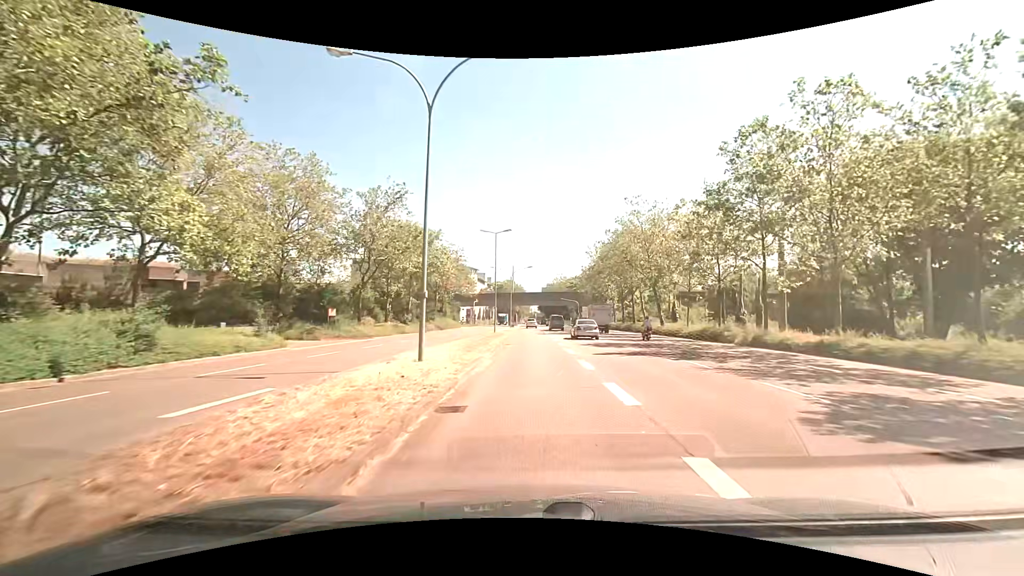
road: secondary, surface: asphalt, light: Day
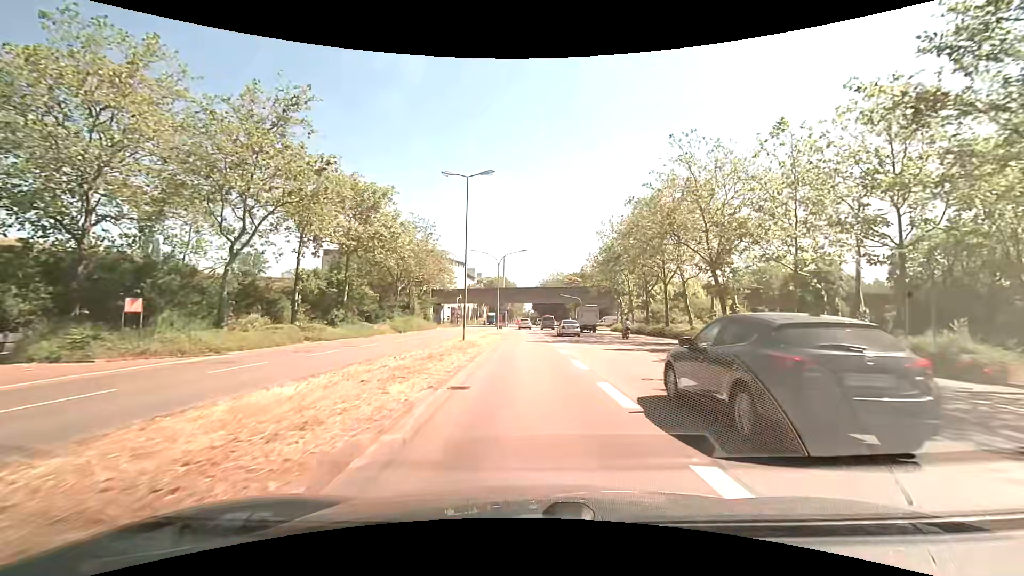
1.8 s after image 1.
(0.0, +18.0) m; 0°
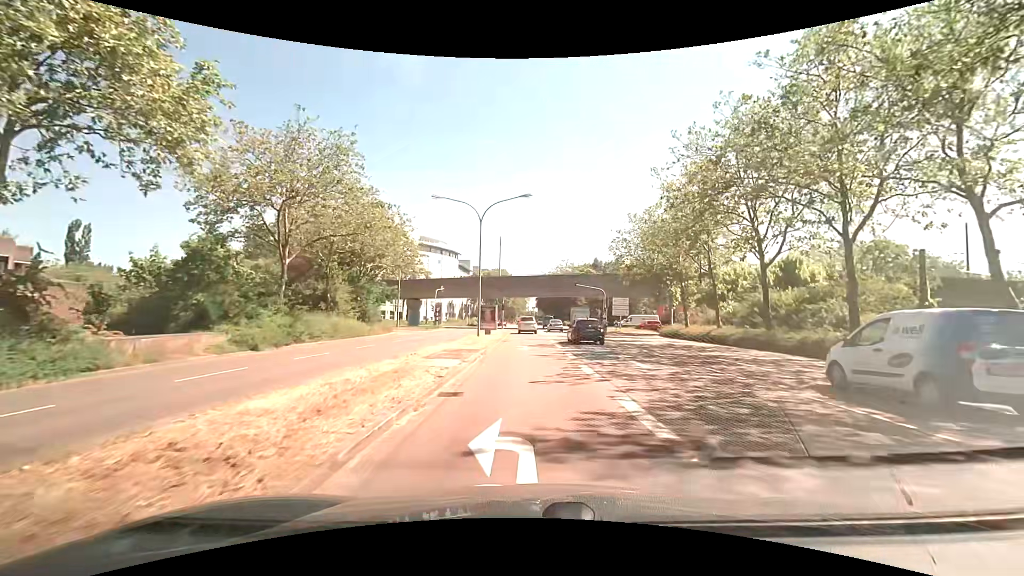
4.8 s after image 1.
(+0.3, +25.6) m; 0°
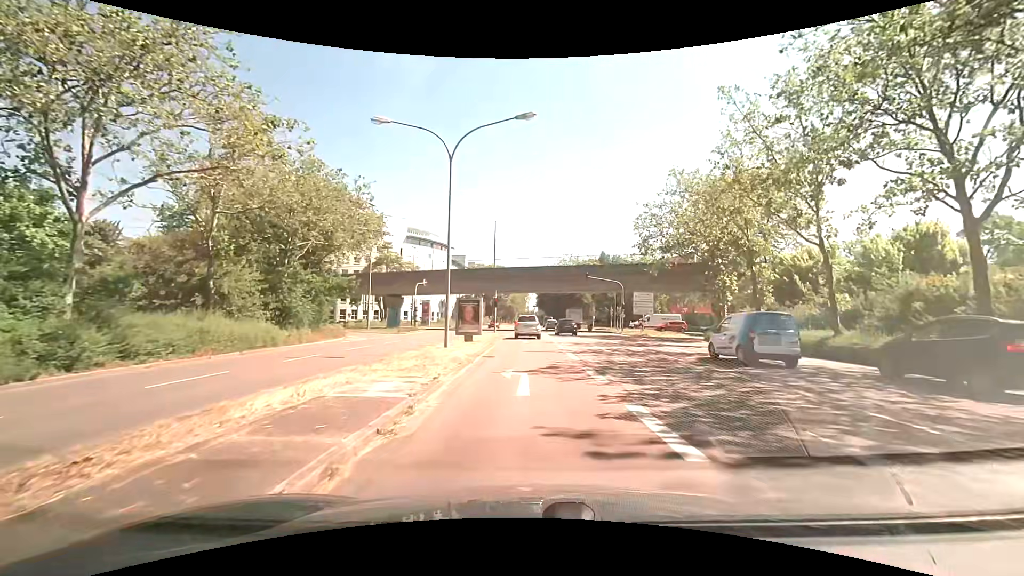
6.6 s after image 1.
(+0.1, +12.9) m; 0°
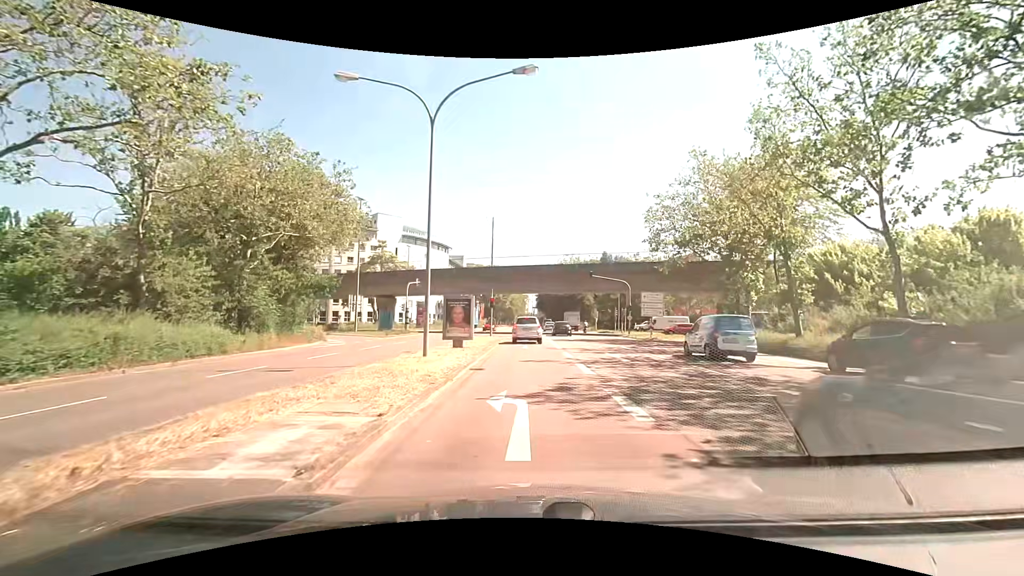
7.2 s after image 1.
(0.0, +3.9) m; 0°
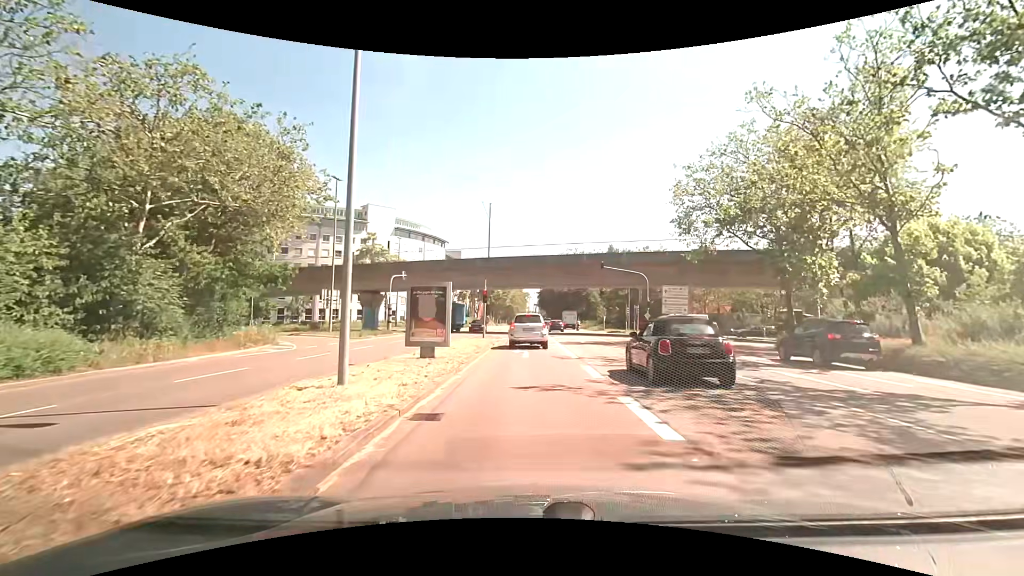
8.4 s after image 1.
(0.0, +7.1) m; 0°
